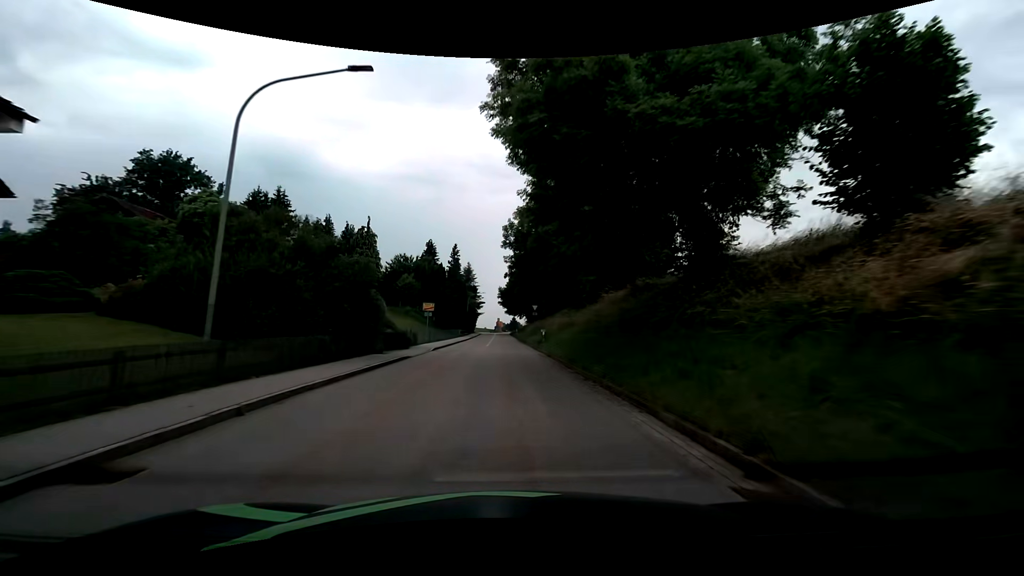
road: tertiary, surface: asphalt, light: Day
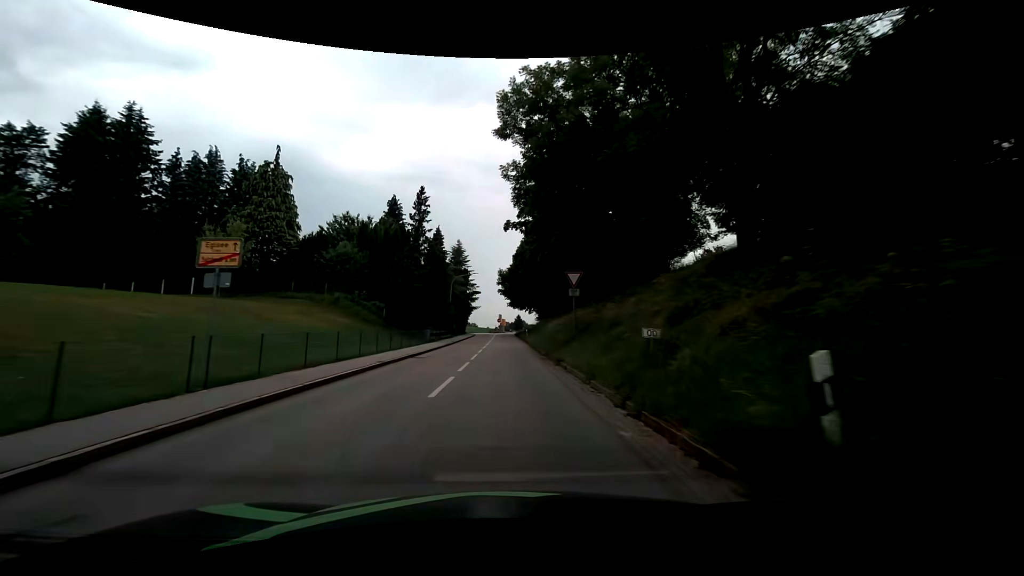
(+0.1, +30.1) m; 0°
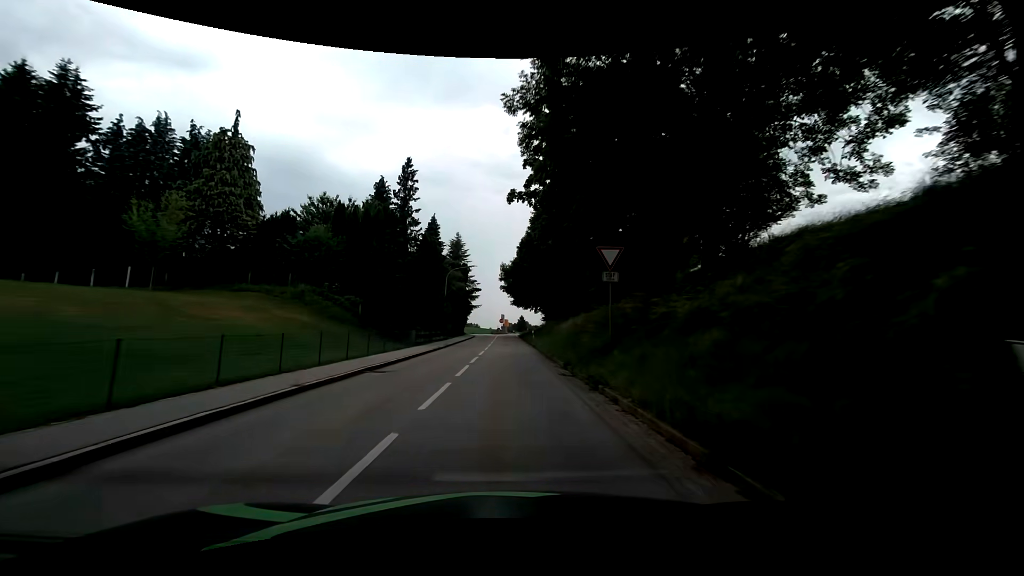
(0.0, +7.6) m; 0°
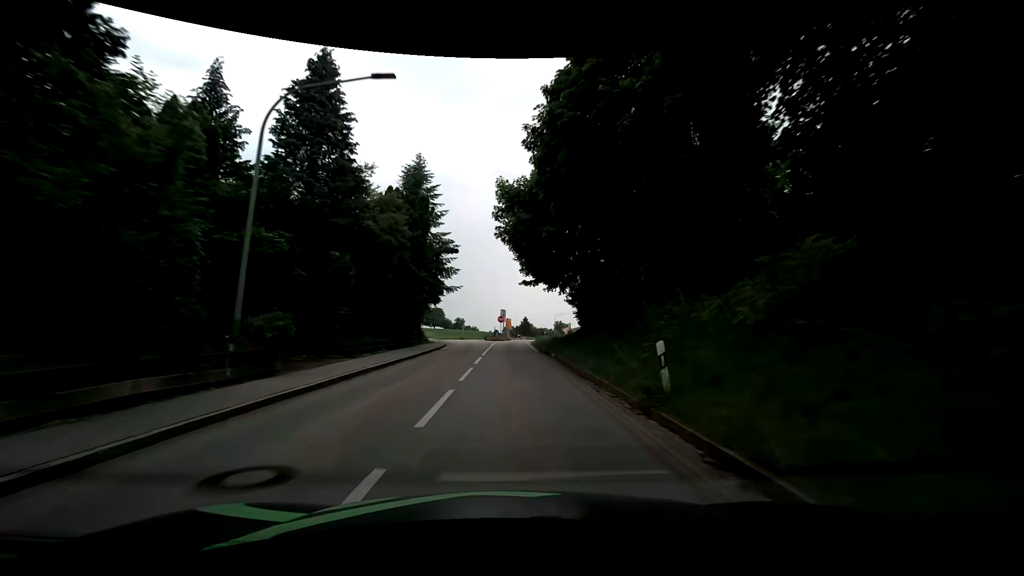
(-0.5, +38.0) m; 0°
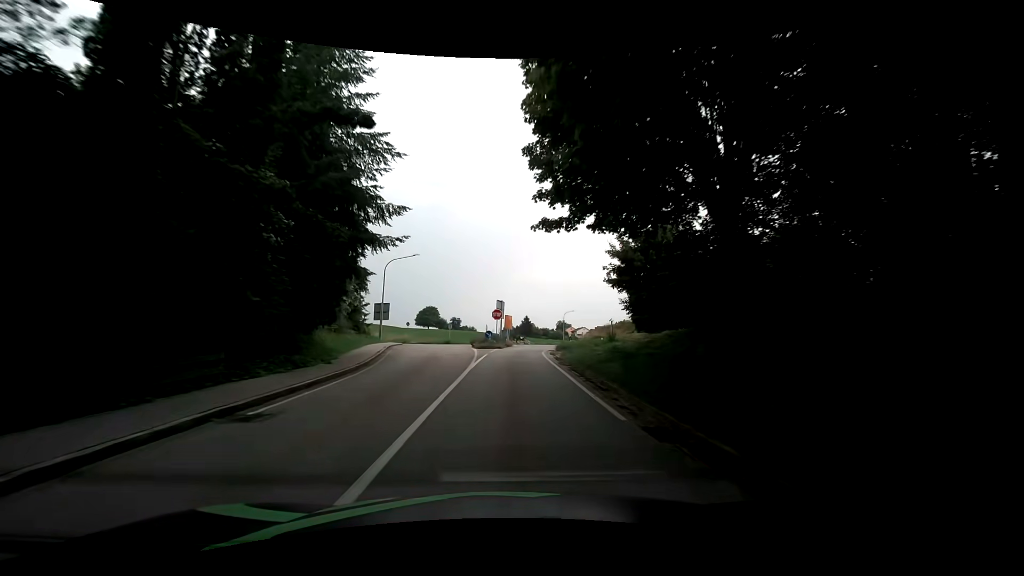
(-0.2, +22.4) m; -1°
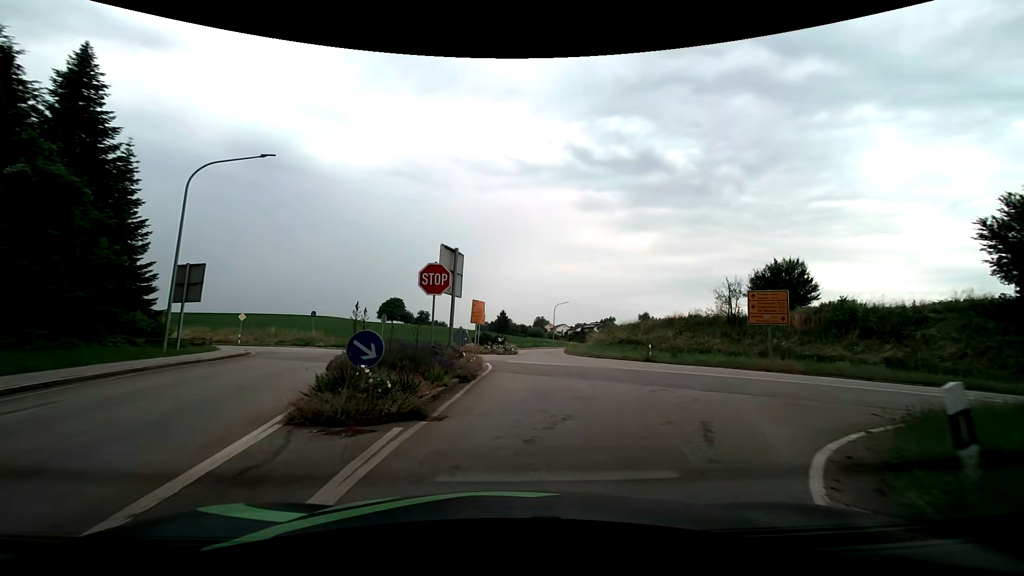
(+0.5, +28.5) m; +4°
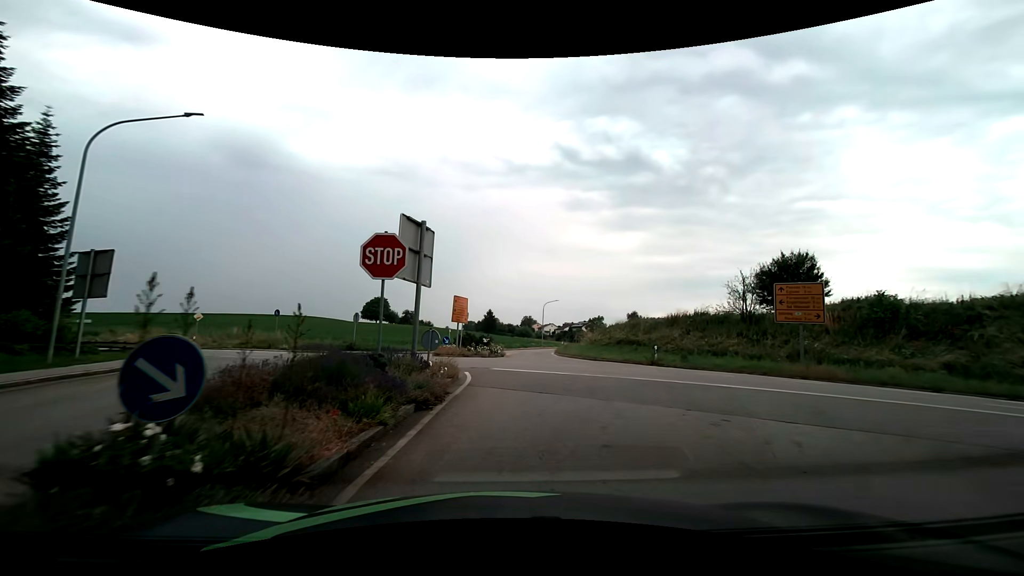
(0.0, +4.2) m; +1°
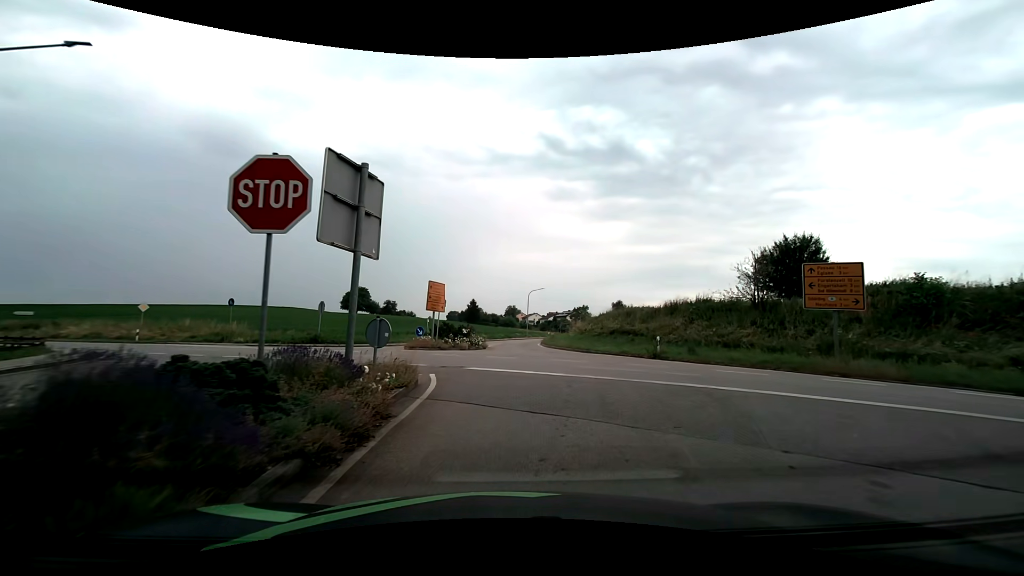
(+0.1, +3.8) m; +2°
(+1, +10) (-2, +19) (-9, +26) (-18, +31) (-26, +37) (-35, +42) (-43, +47) (-52, +51) (-61, +56) (-70, +61) m
